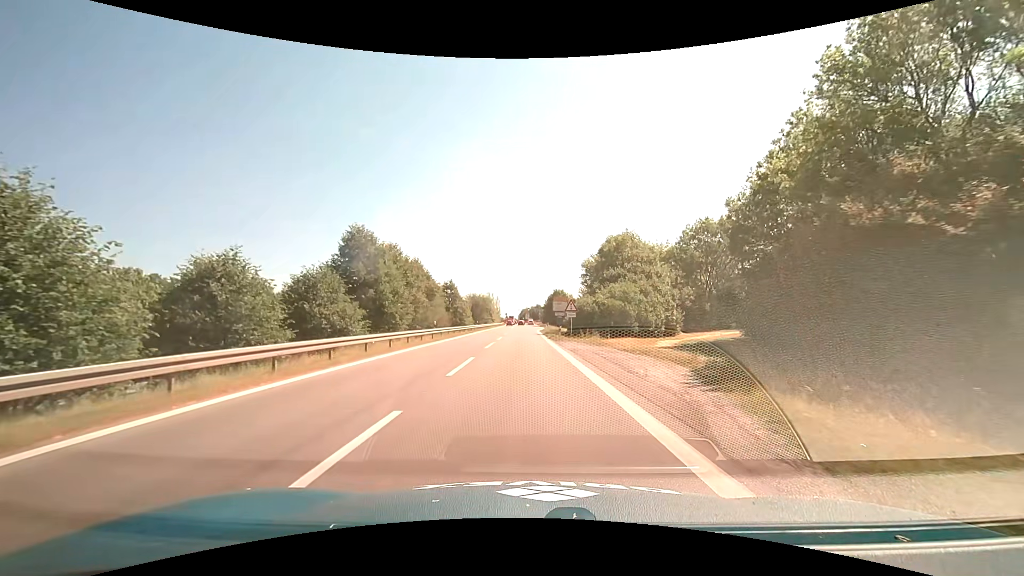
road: motorway_link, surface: asphalt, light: Day
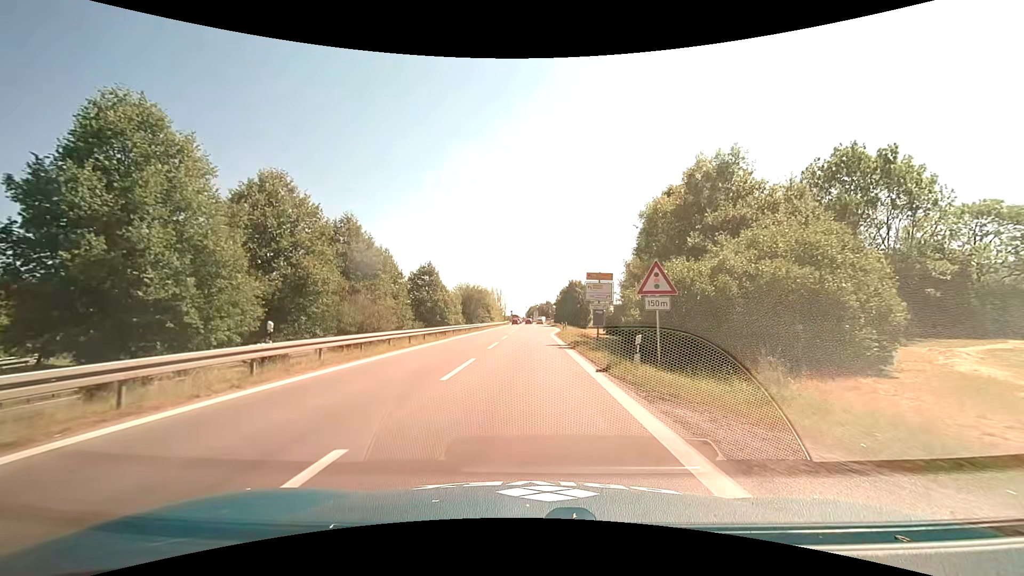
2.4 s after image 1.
(-0.1, +25.5) m; -1°
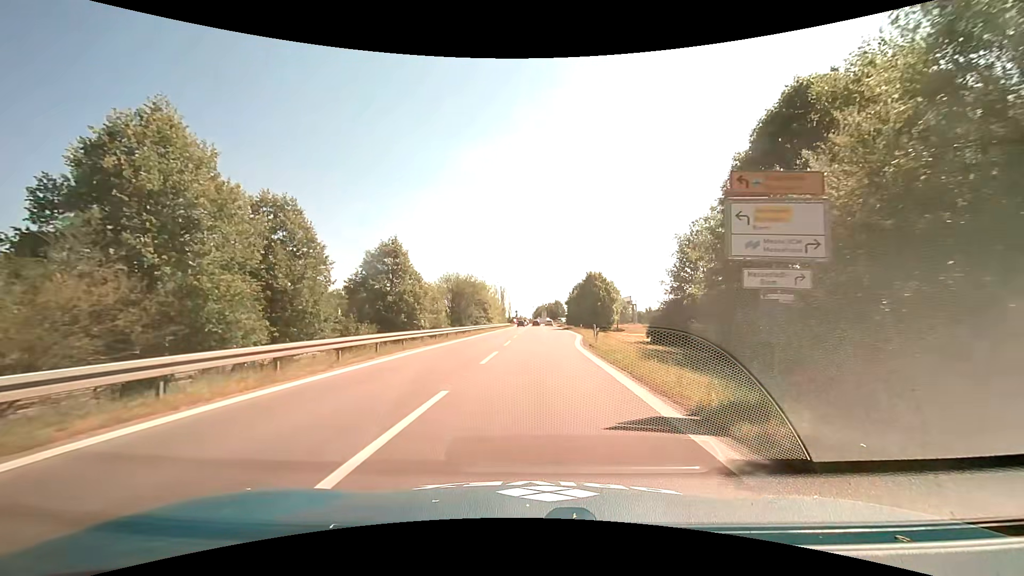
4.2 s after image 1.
(-0.2, +19.9) m; -1°
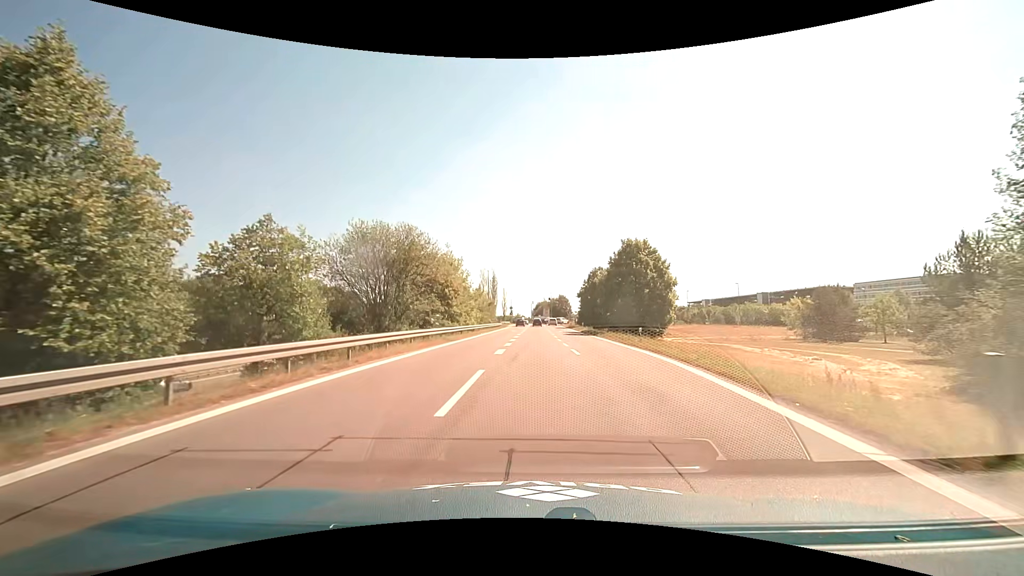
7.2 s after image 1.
(+0.1, +32.6) m; 0°
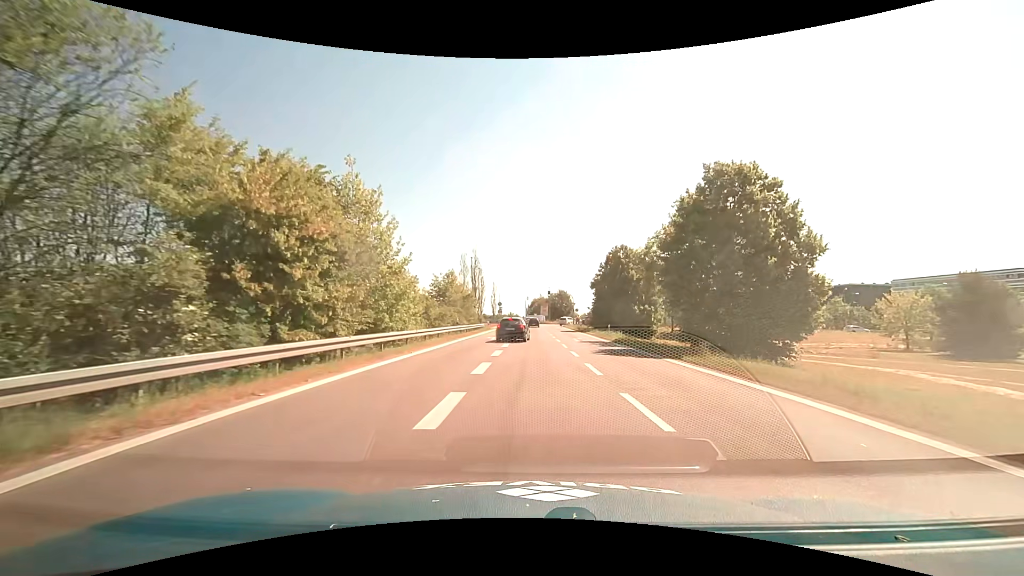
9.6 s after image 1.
(+0.1, +24.8) m; +1°
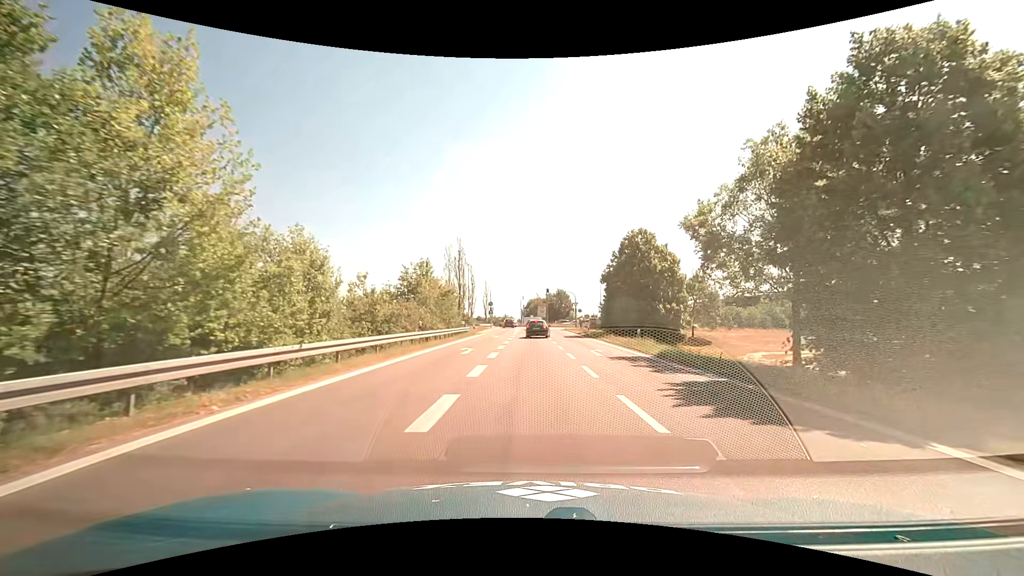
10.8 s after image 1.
(+0.1, +12.1) m; +1°
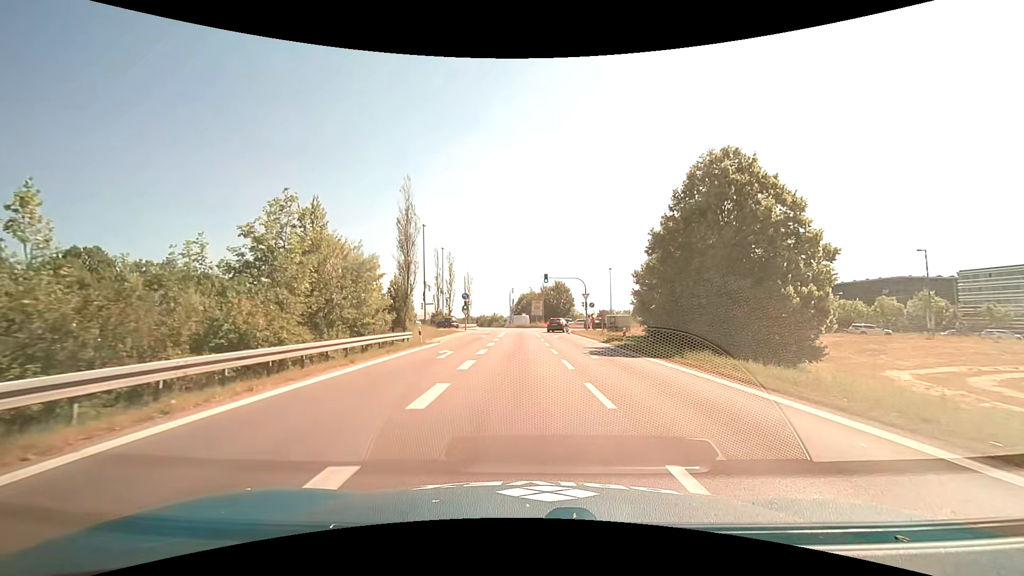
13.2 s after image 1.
(+0.1, +22.4) m; +1°
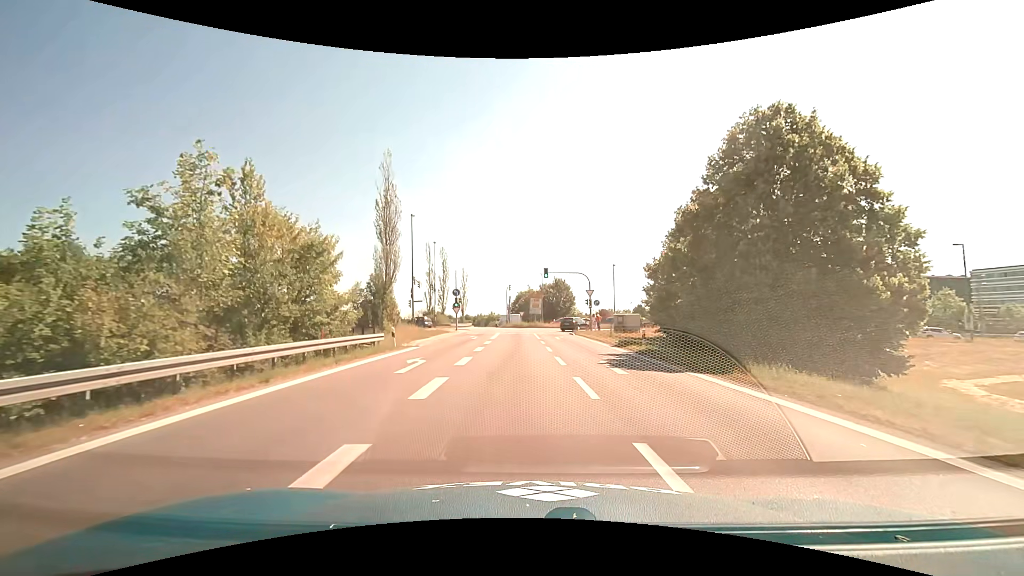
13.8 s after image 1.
(0.0, +5.3) m; 0°
(0, +10) (0, +20) (0, +30) (0, +40) (-1, +50) (-4, +59) (-11, +66) (-20, +69) (-30, +70) (-40, +70) m
